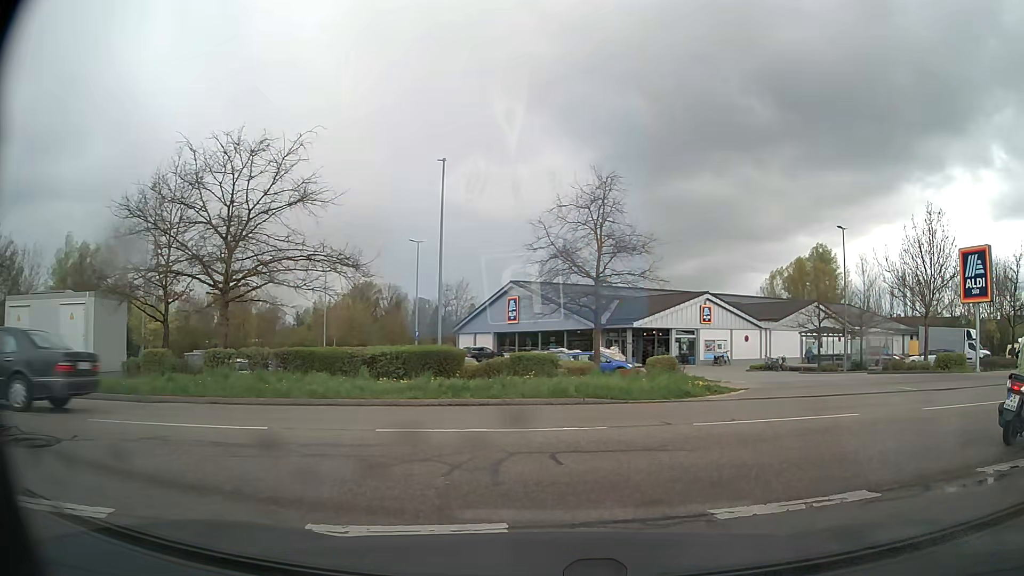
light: Day
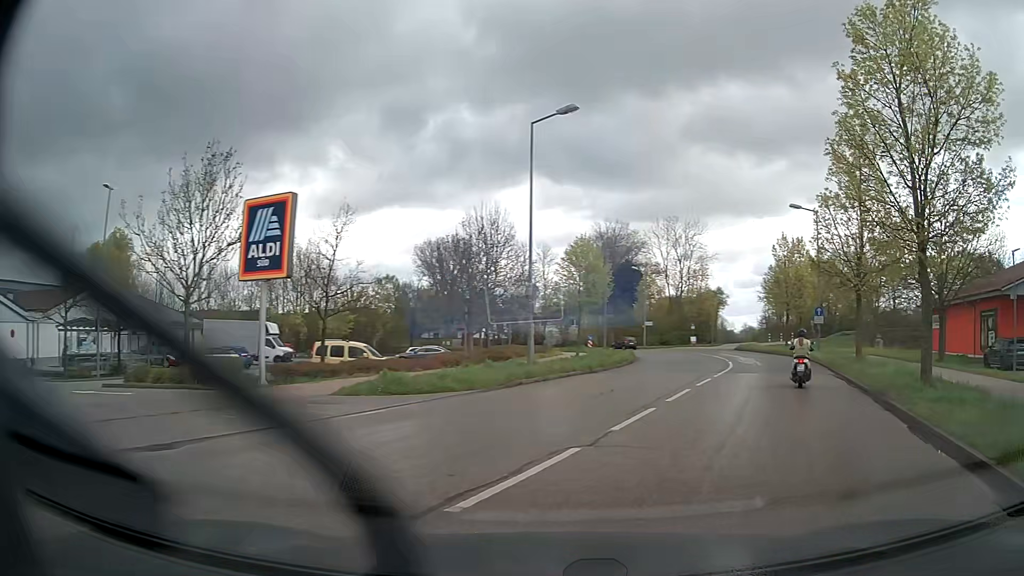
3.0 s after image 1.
(+5.7, +9.6) m; +61°
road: tertiary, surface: asphalt
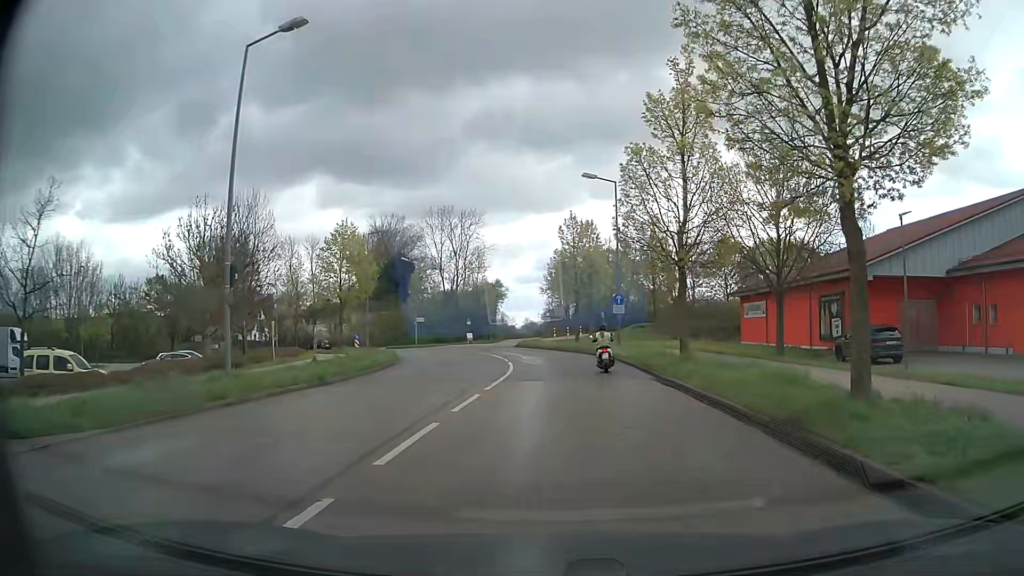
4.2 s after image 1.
(+1.3, +7.1) m; +17°
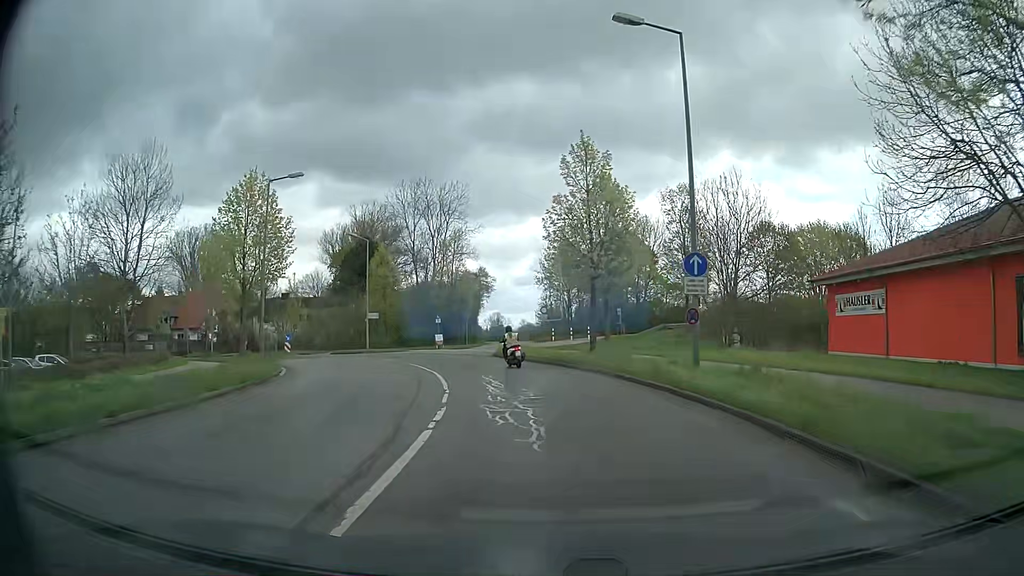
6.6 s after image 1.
(+0.1, +19.1) m; 0°
